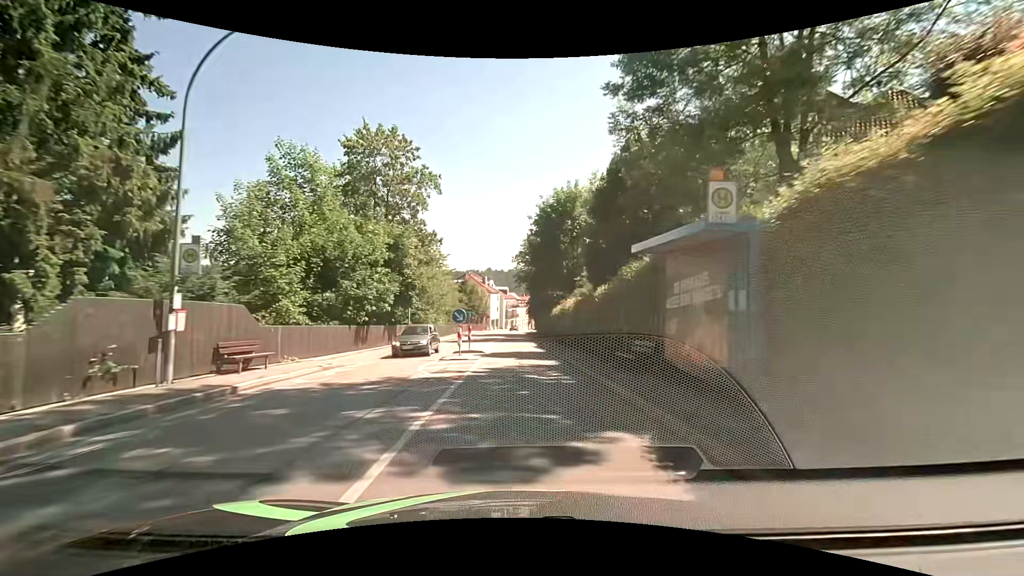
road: tertiary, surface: asphalt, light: Day
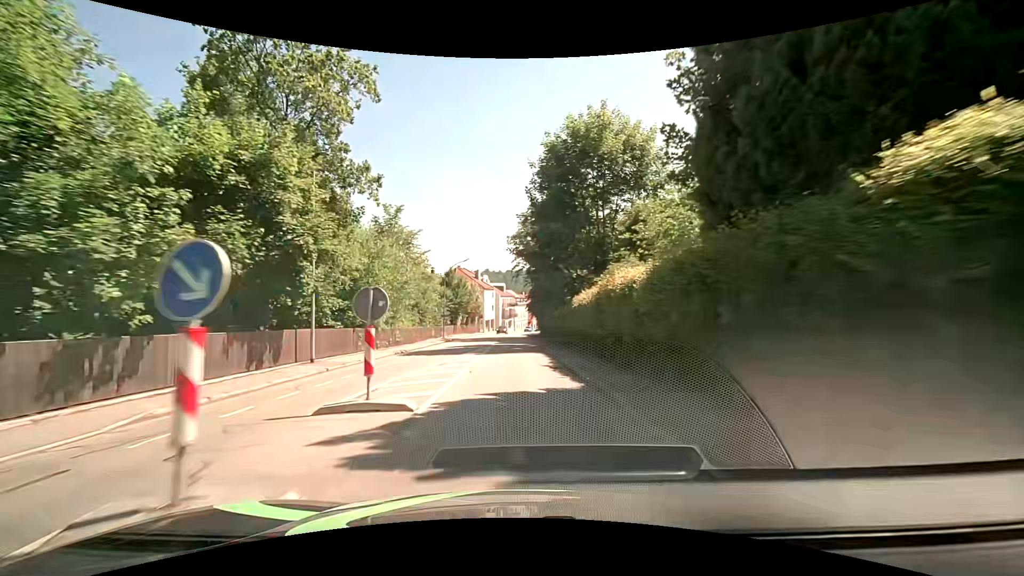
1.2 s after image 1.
(0.0, +16.5) m; 0°
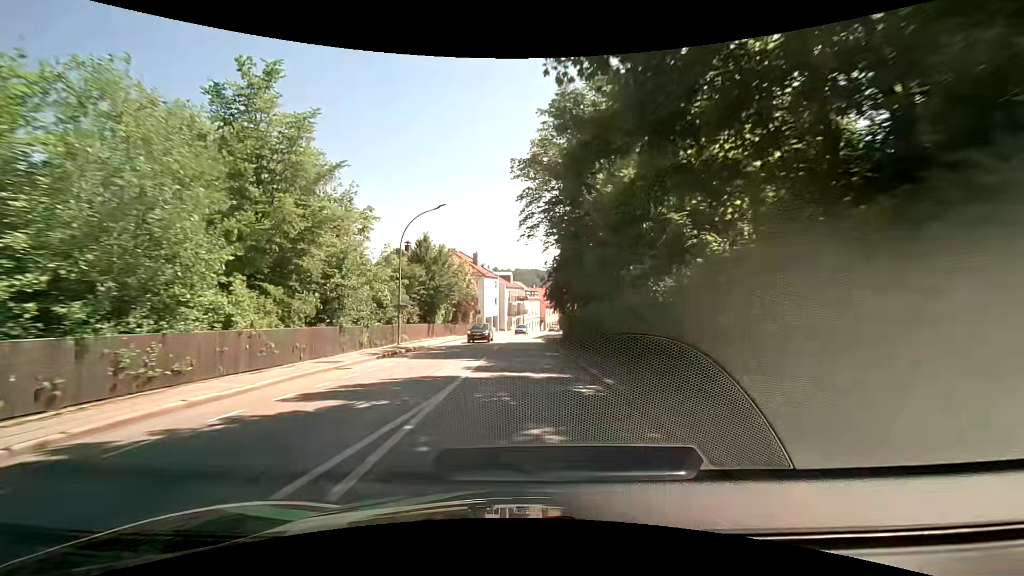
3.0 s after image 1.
(-0.2, +24.7) m; 0°
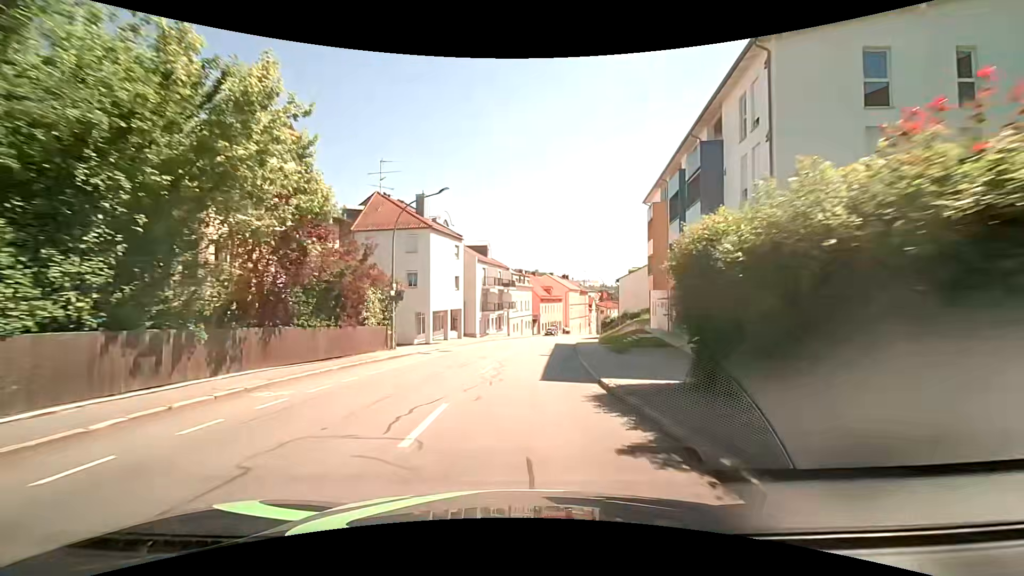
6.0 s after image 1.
(-0.3, +38.8) m; +1°
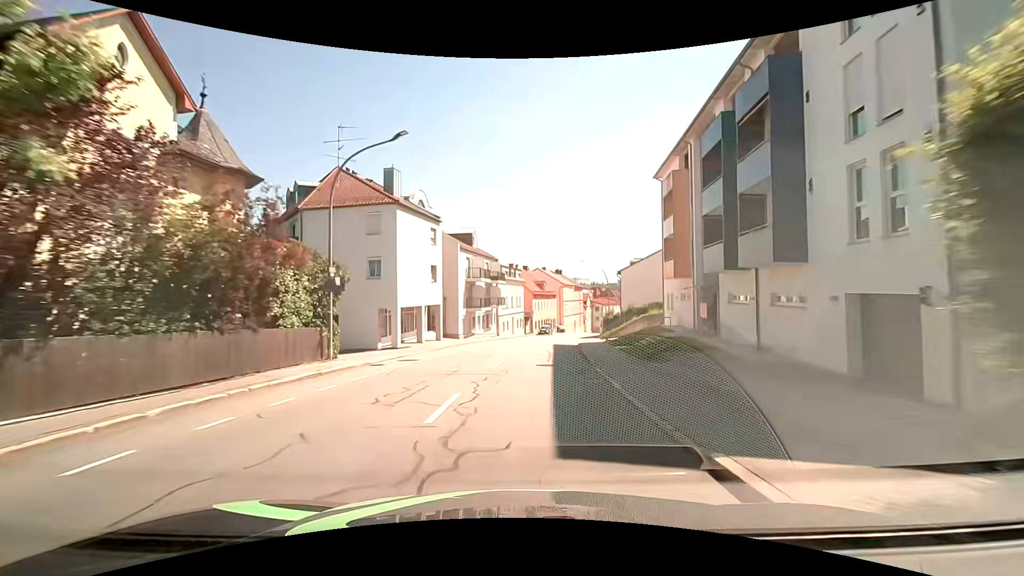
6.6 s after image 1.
(0.0, +7.6) m; +1°
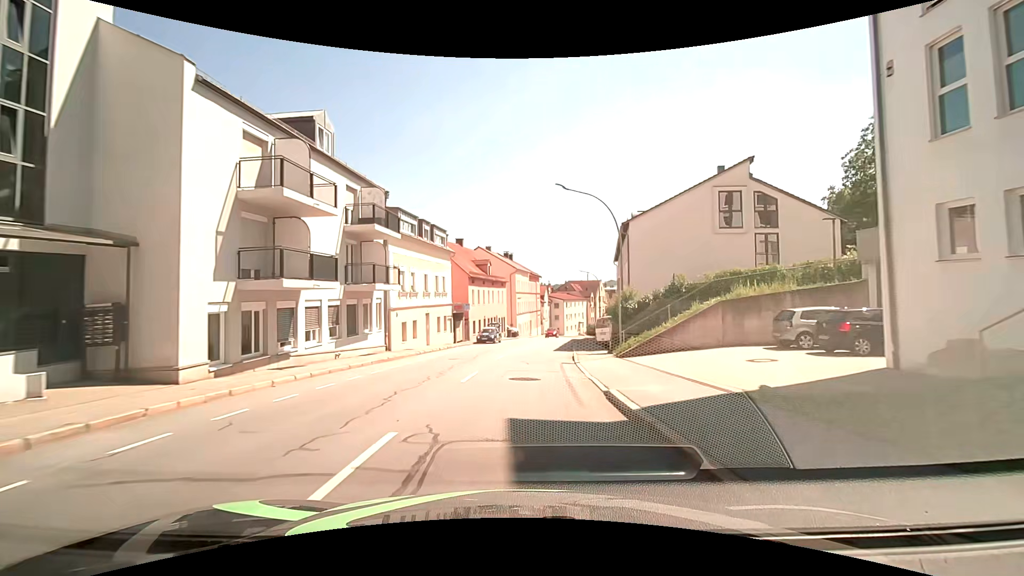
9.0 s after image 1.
(+1.6, +30.4) m; +6°
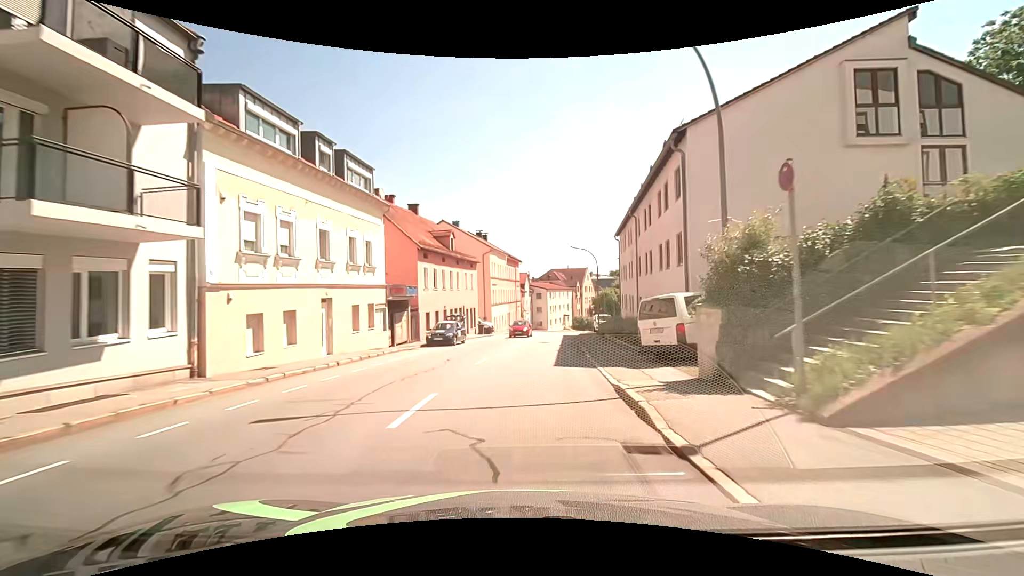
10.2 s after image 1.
(+0.2, +15.2) m; +2°
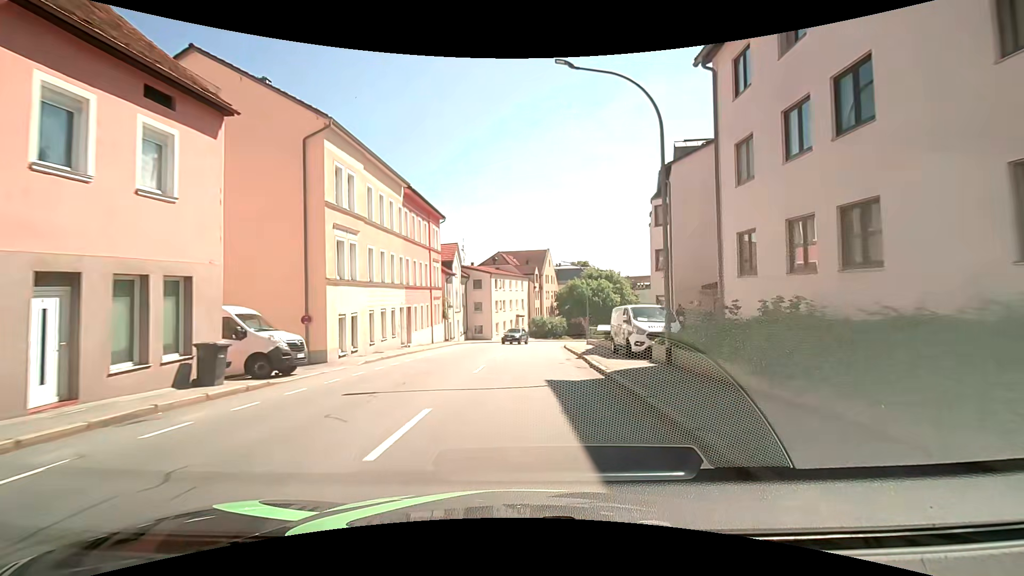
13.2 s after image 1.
(+2.5, +37.1) m; +7°
(0, +10) (0, +20) (+1, +30) (+1, +40) (+2, +50) (+5, +60) (+9, +68) (+15, +77) (+20, +85) (+25, +94) m
